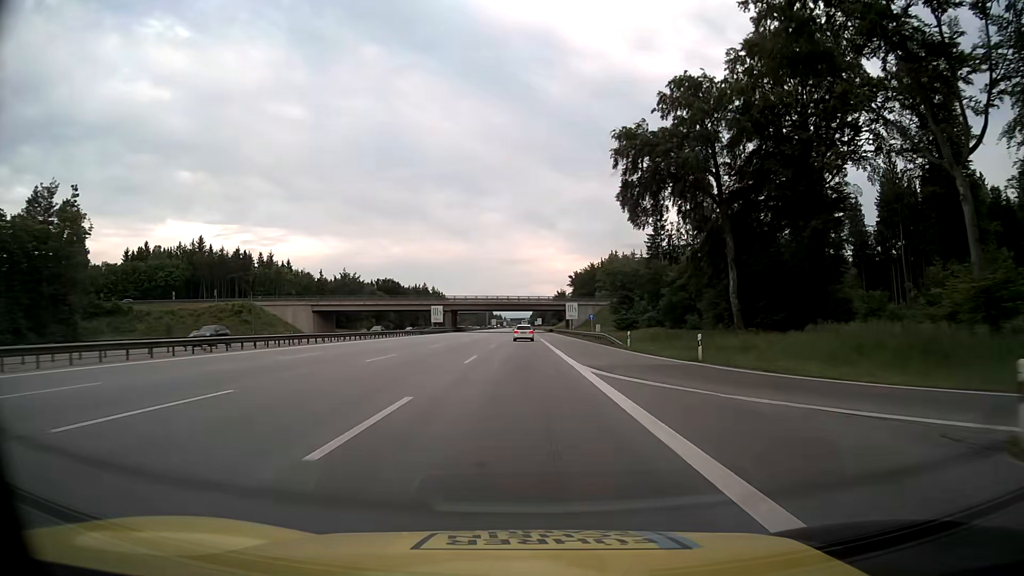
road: motorway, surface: asphalt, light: Day
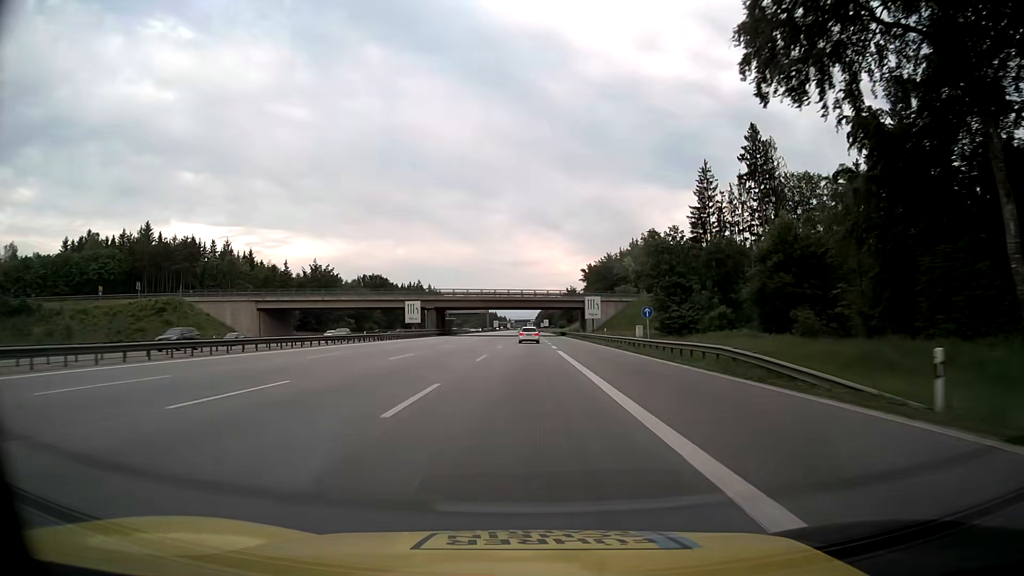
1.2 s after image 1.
(-0.1, +32.8) m; 0°
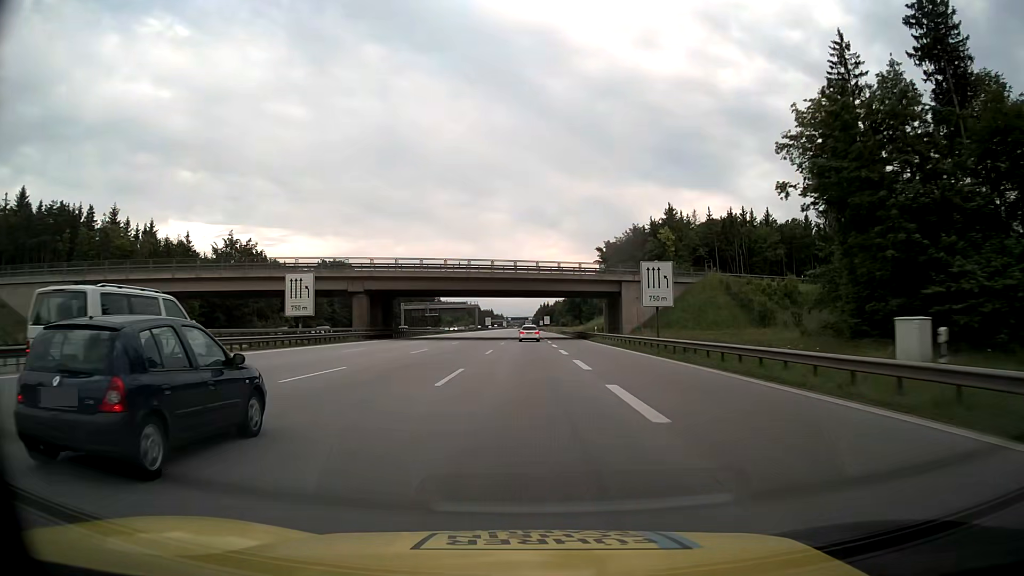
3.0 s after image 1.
(0.0, +49.0) m; 0°
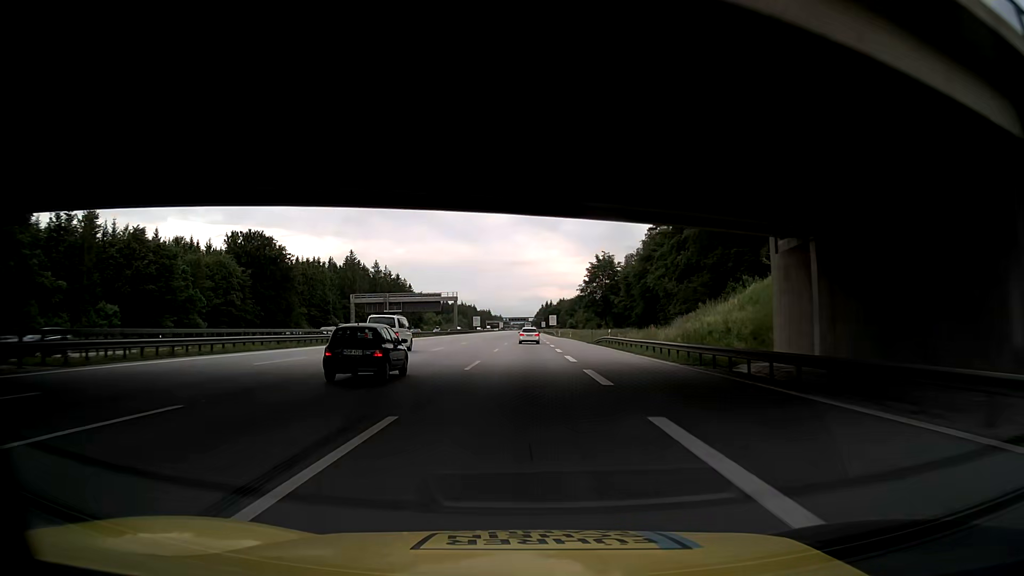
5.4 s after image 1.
(0.0, +65.3) m; 0°
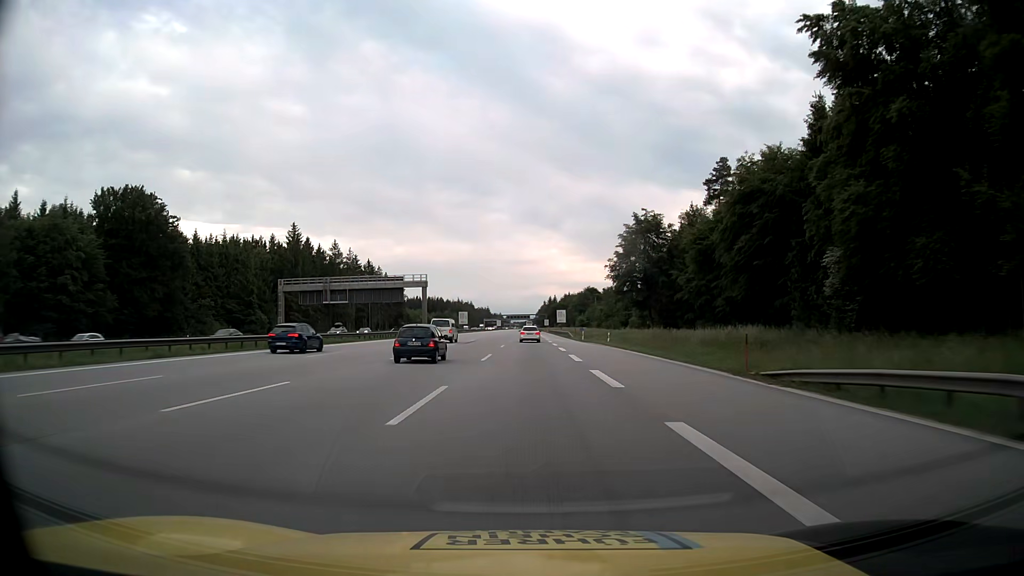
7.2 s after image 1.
(+0.2, +48.9) m; 0°
(0, +10) (0, +20) (0, +30) (0, +40) (0, +50) (0, +60) (0, +70) (0, +80) (0, +90) (+1, +100) m
